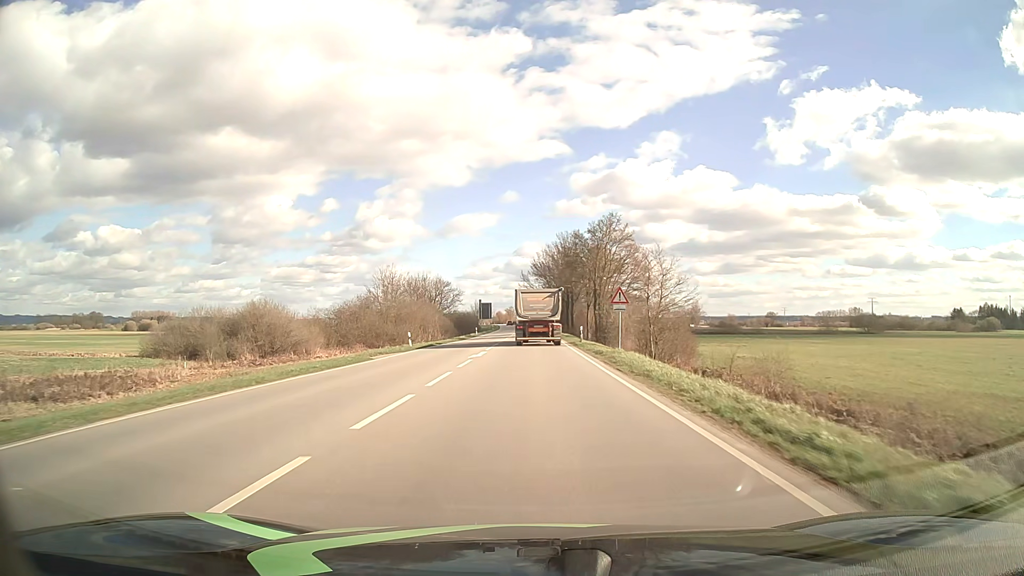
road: primary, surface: asphalt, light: Day
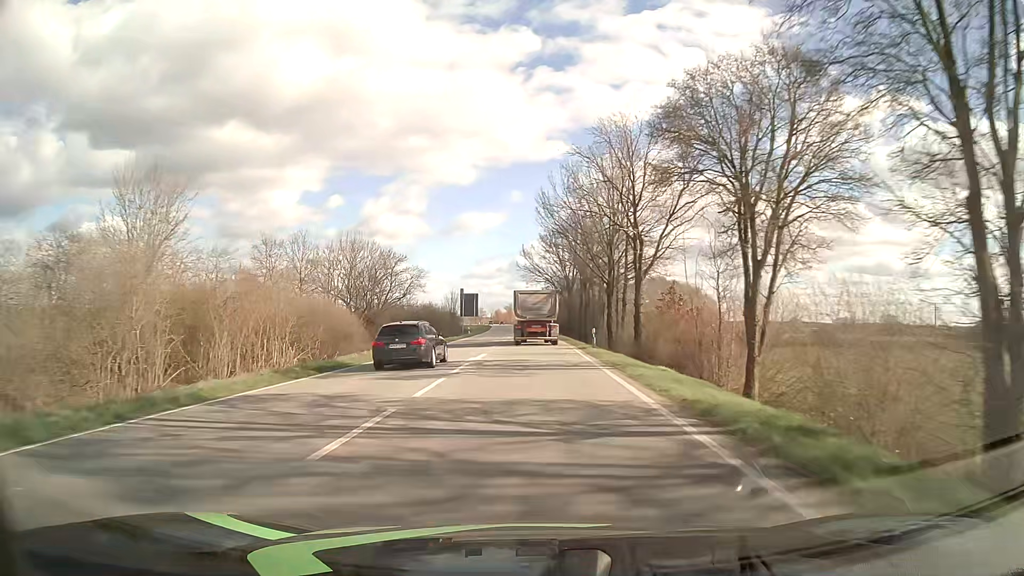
(-0.1, +56.6) m; 0°
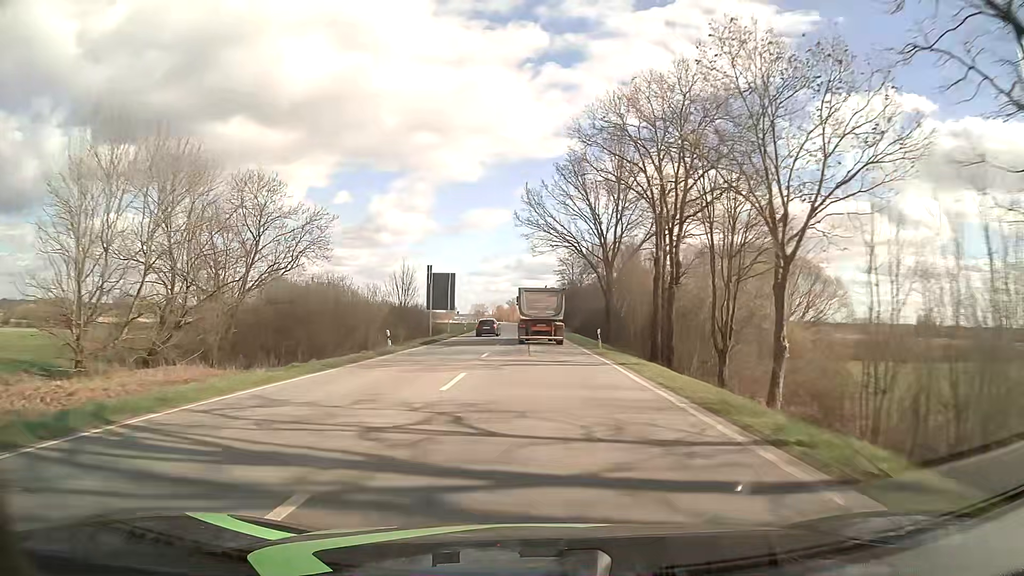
(-0.5, +48.2) m; -1°
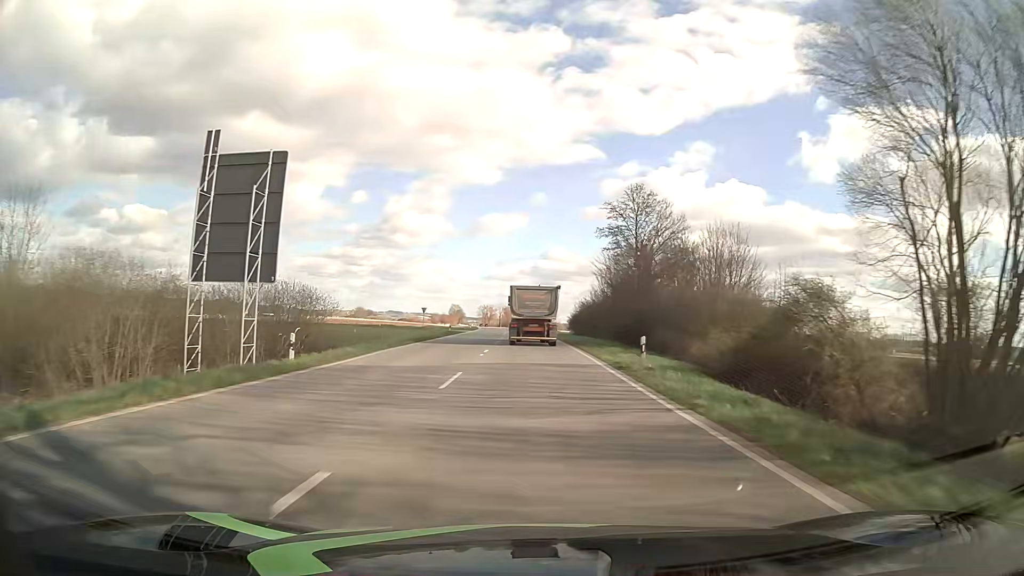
(-0.5, +59.3) m; -1°
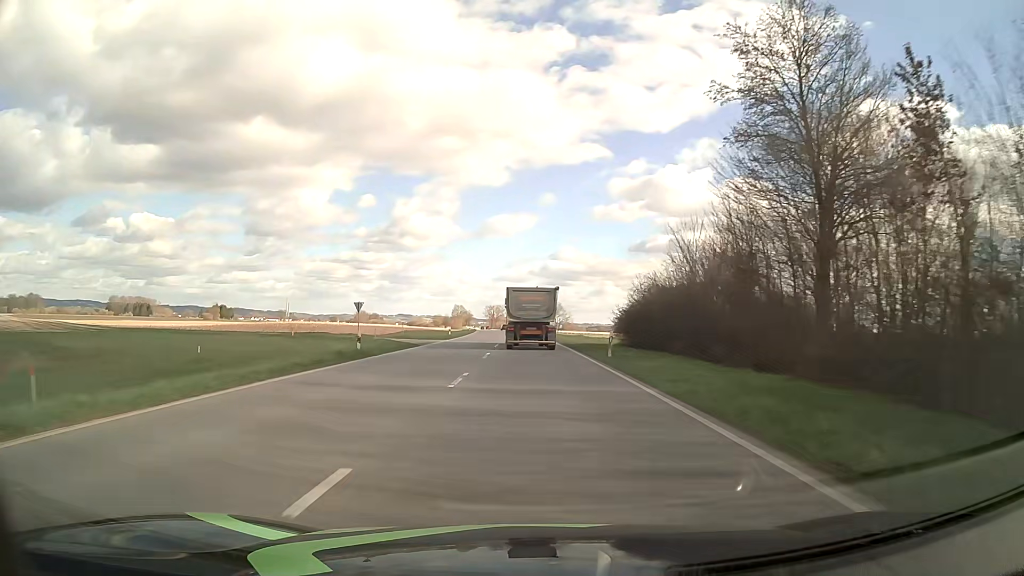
(-0.4, +36.0) m; -1°
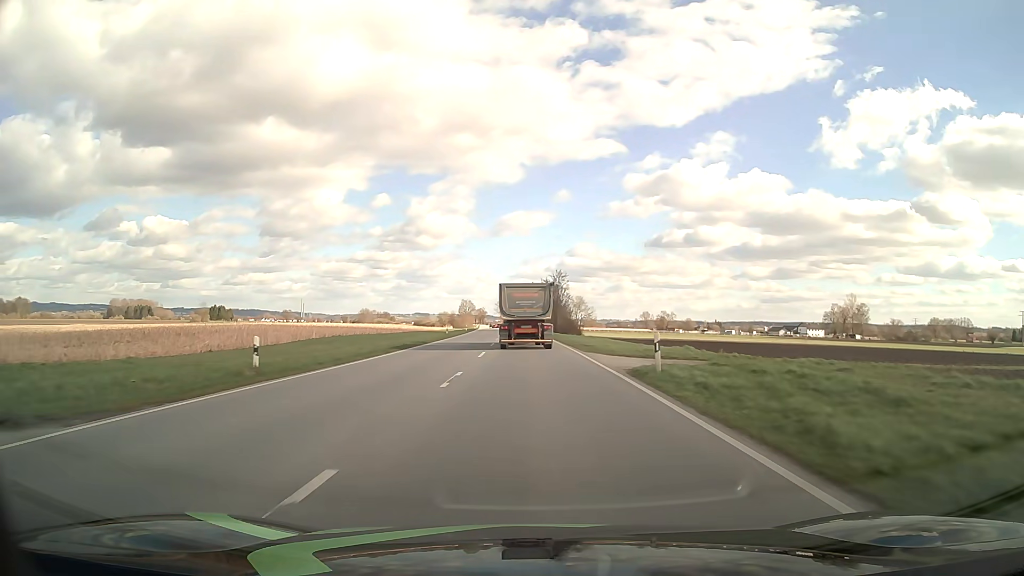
(-0.5, +48.1) m; -1°
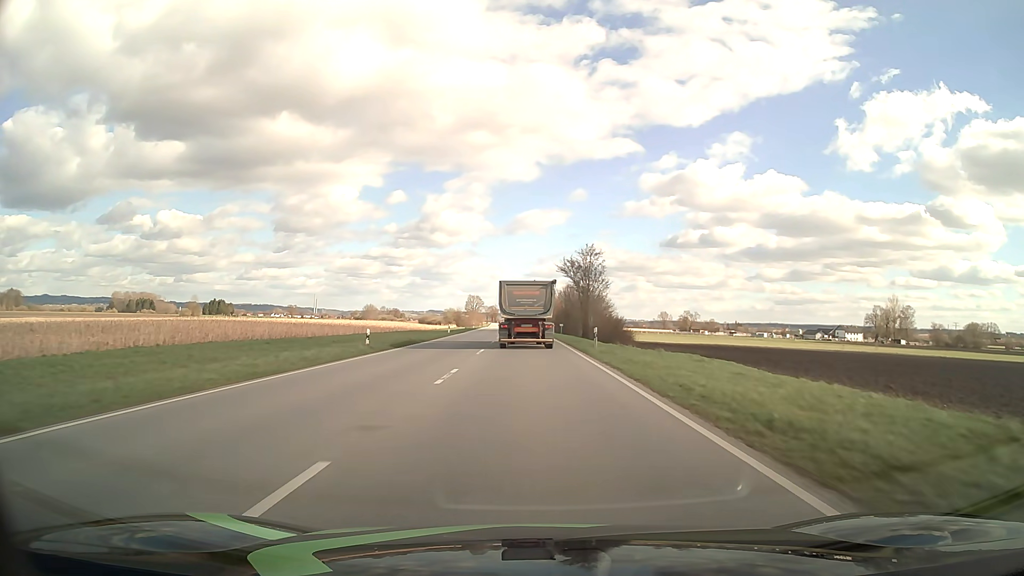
(-0.4, +35.7) m; -1°
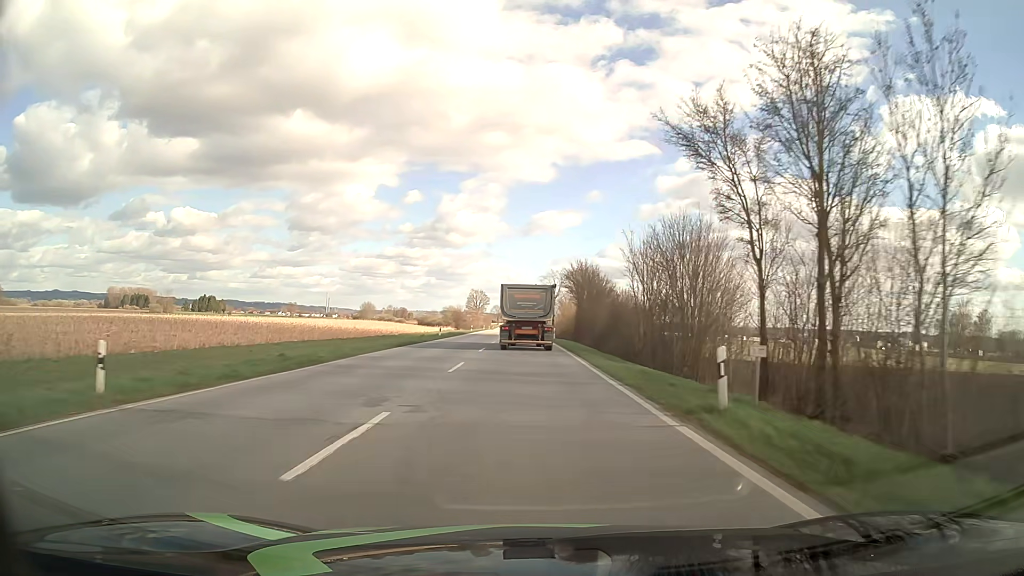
(-0.8, +56.9) m; -1°
(0, +10) (0, +20) (0, +30) (0, +40) (-1, +50) (-1, +60) (-1, +70) (-1, +80) (-2, +90) (-2, +100) m
